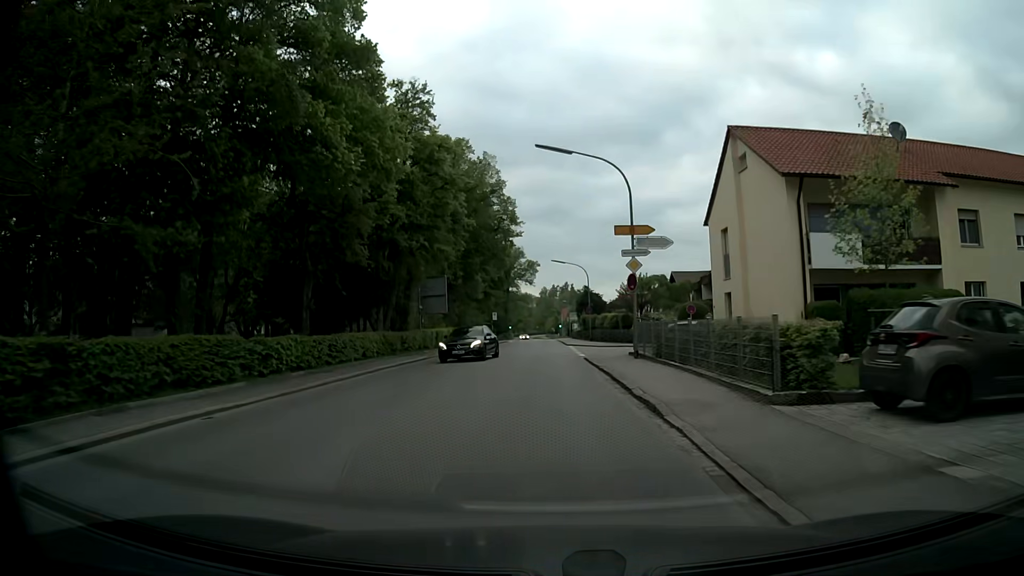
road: secondary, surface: asphalt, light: Day
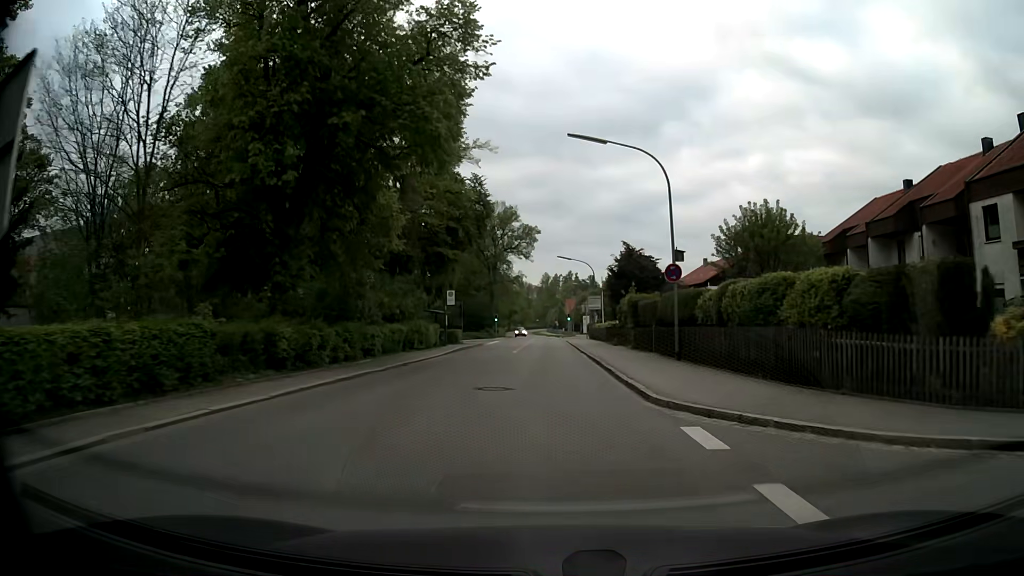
(+0.1, +39.6) m; 0°
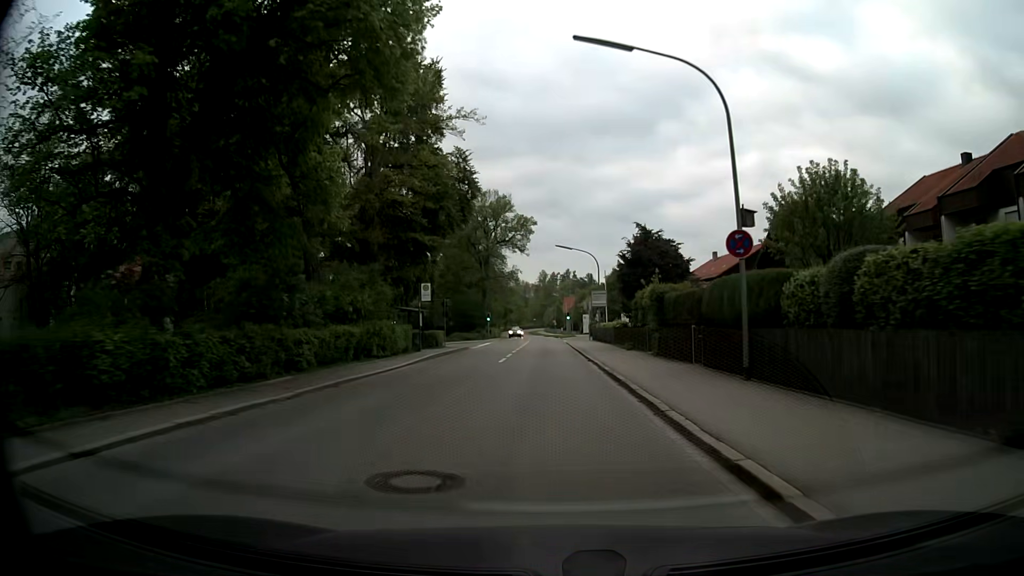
(+0.1, +8.0) m; +1°
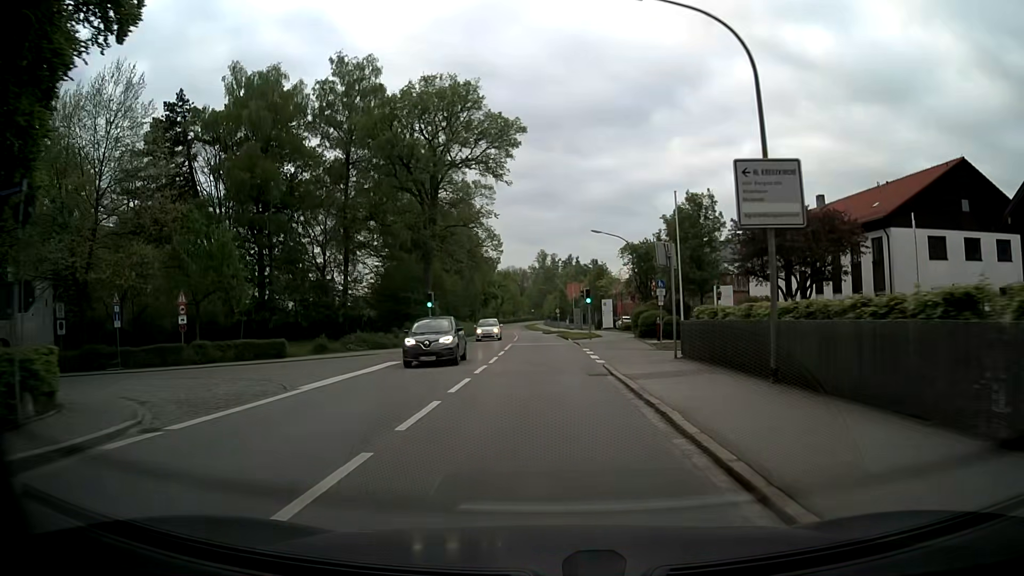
(-0.2, +39.9) m; 0°
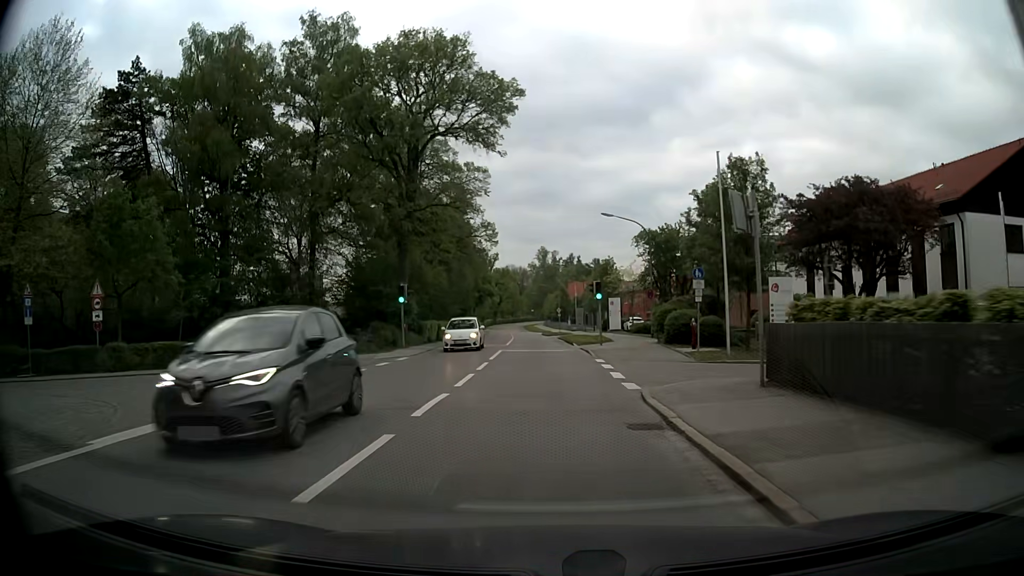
(0.0, +8.0) m; 0°
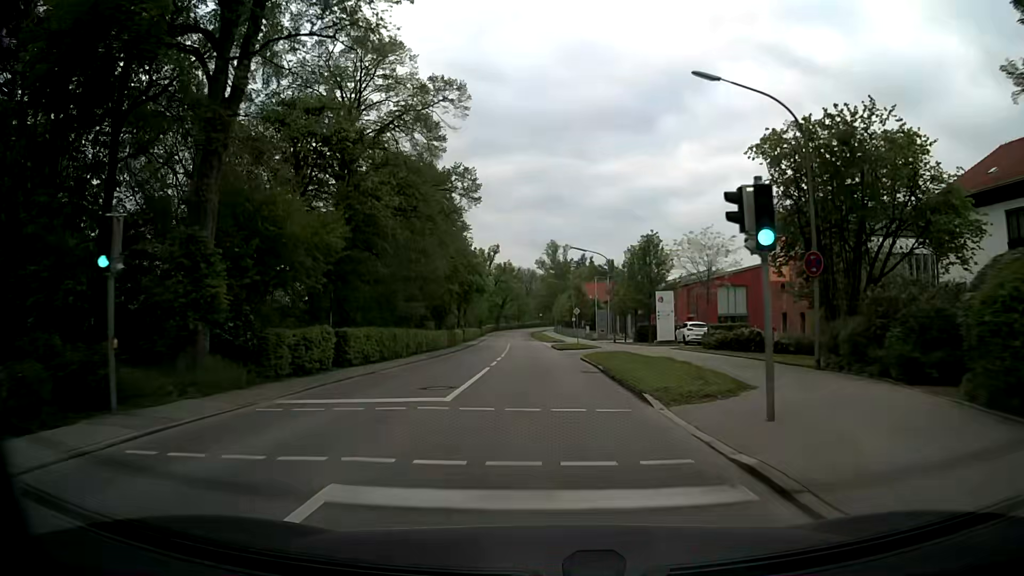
(-0.2, +23.8) m; -1°
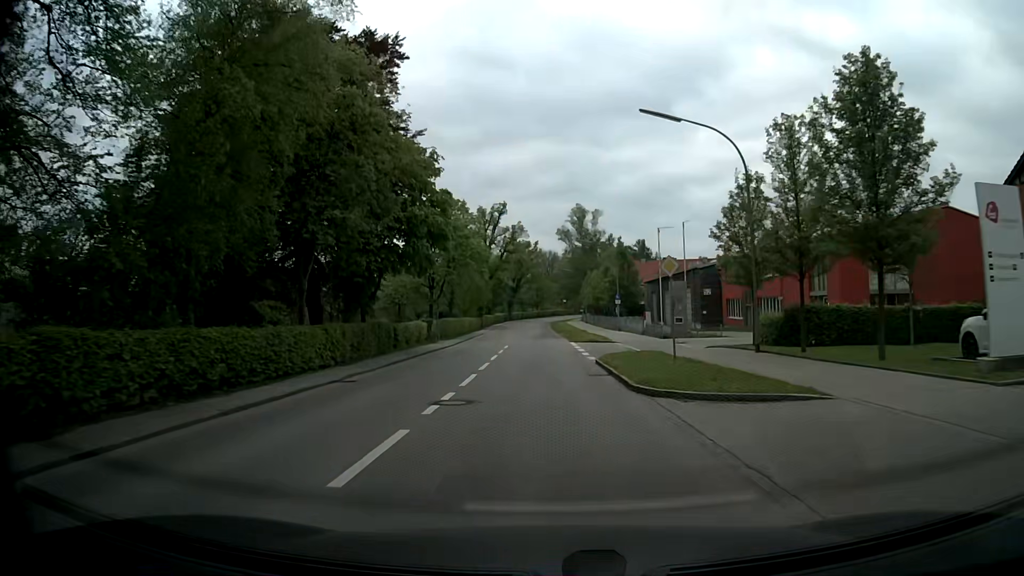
(-0.3, +32.0) m; -1°
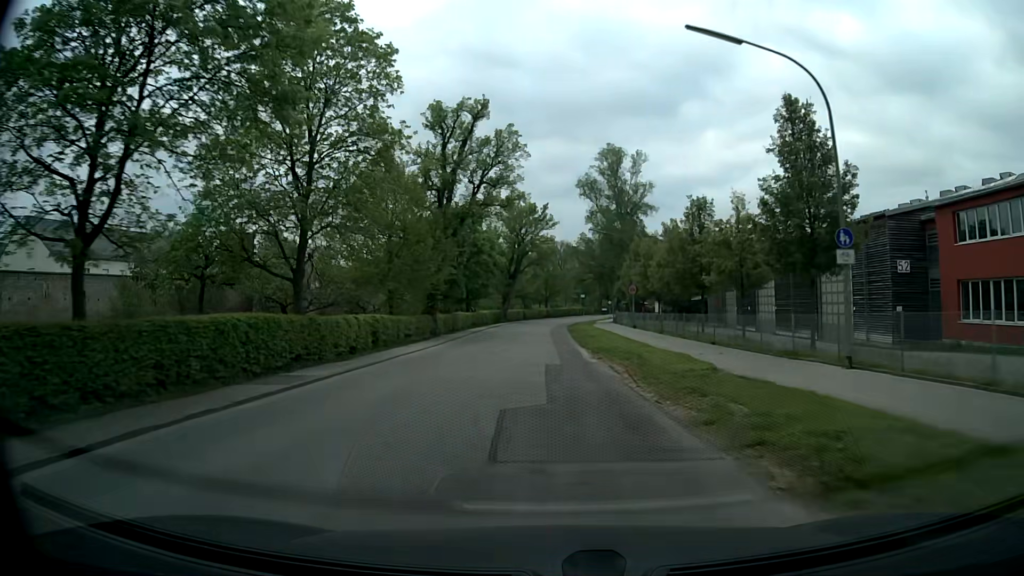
(-0.8, +40.6) m; -1°
(0, +10) (0, +20) (0, +30) (0, +40) (0, +50) (0, +60) (0, +70) (+1, +80) (+2, +90) (+4, +100) m
